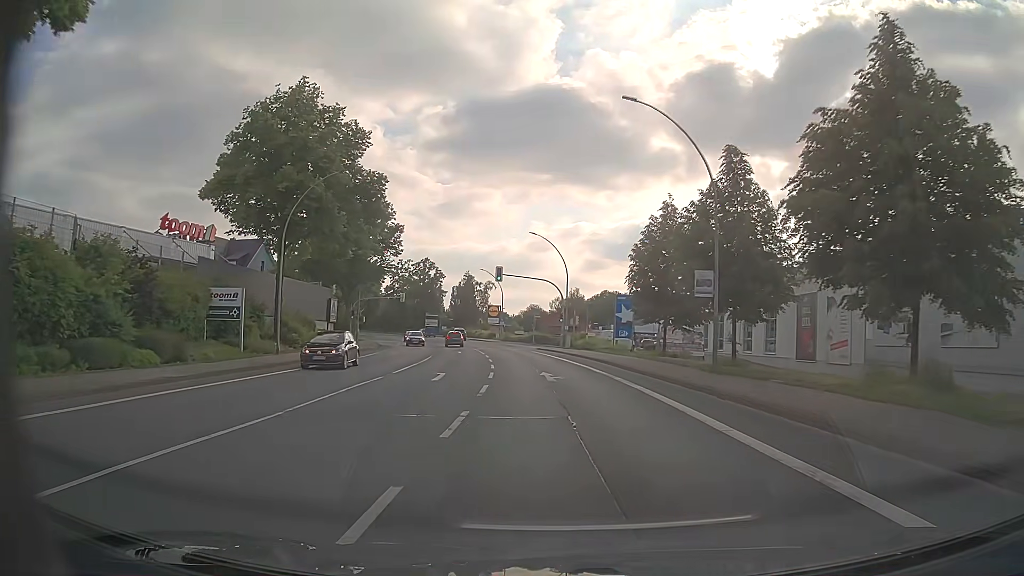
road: primary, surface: asphalt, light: Day
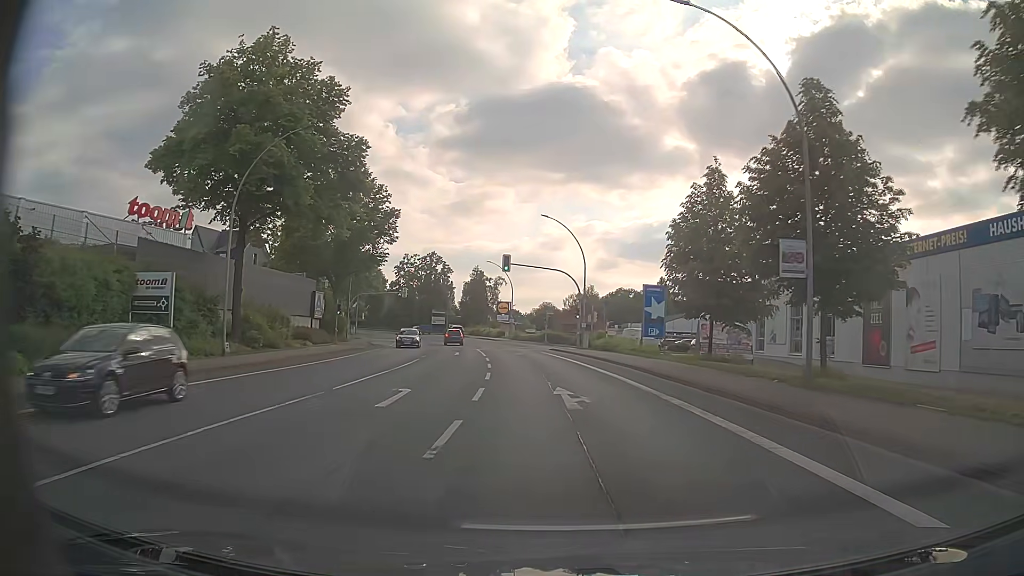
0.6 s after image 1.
(-0.1, +7.9) m; -1°
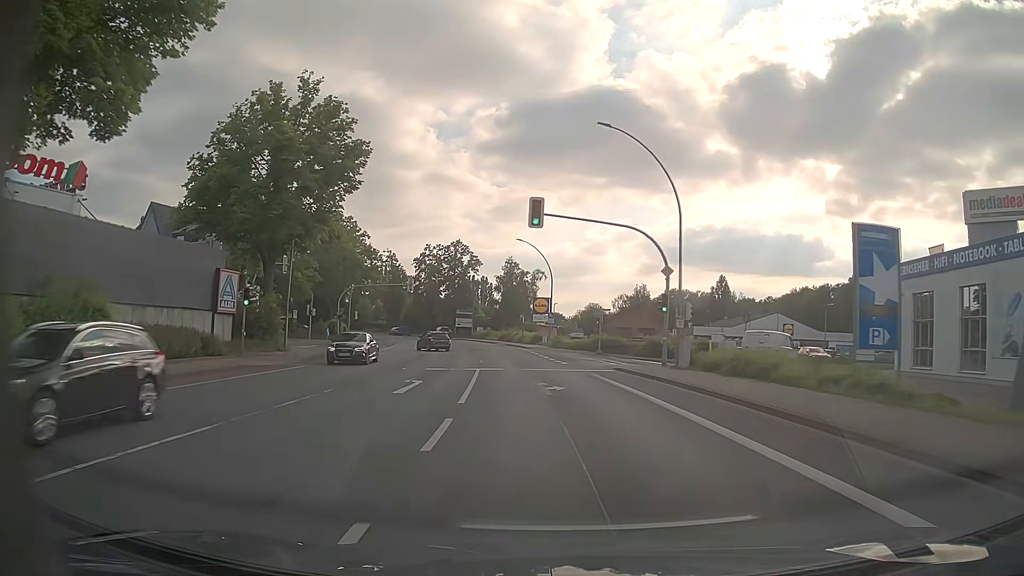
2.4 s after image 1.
(-0.7, +23.7) m; -4°
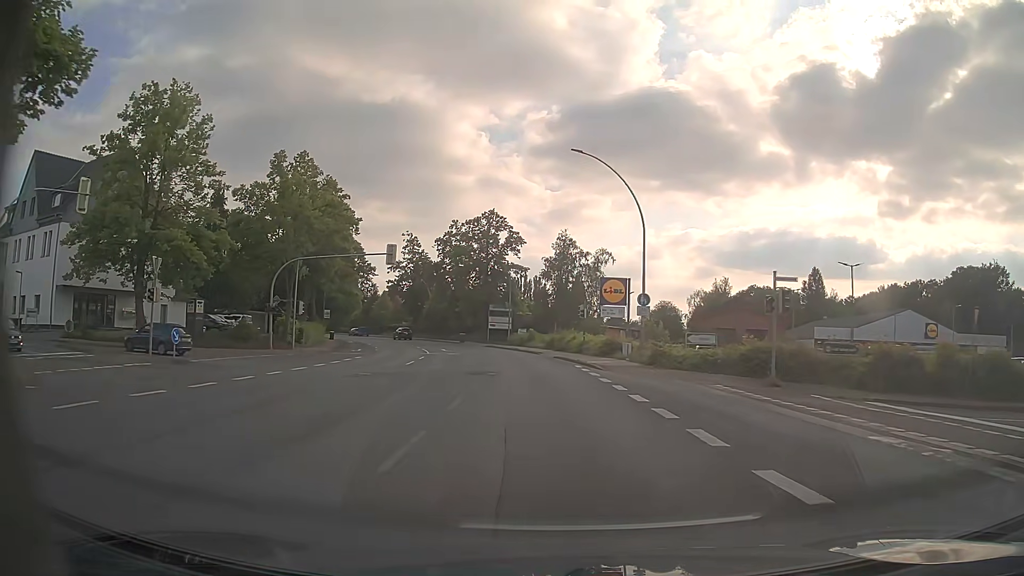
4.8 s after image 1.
(-1.1, +31.6) m; -4°
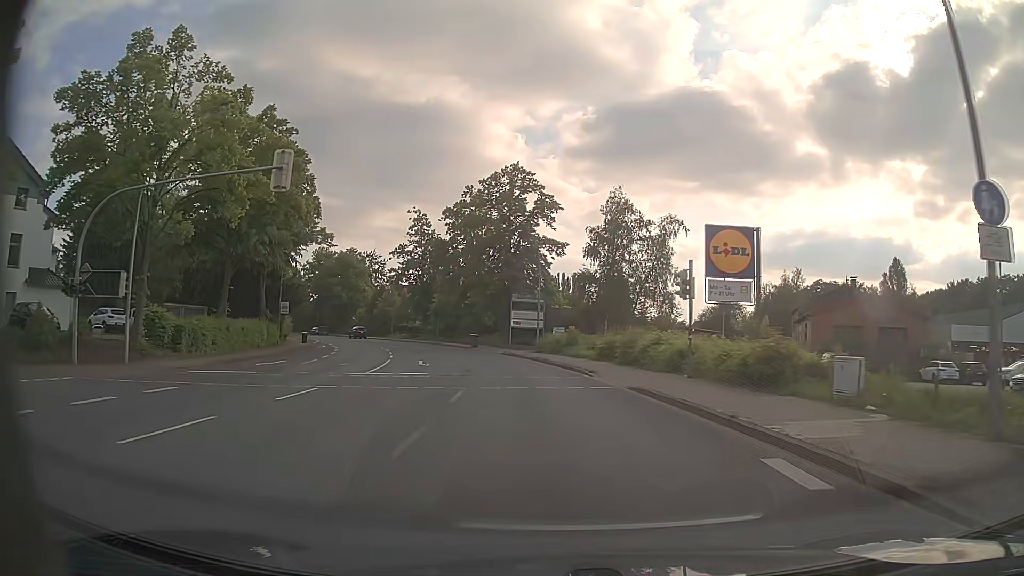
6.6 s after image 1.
(-0.6, +23.7) m; -3°
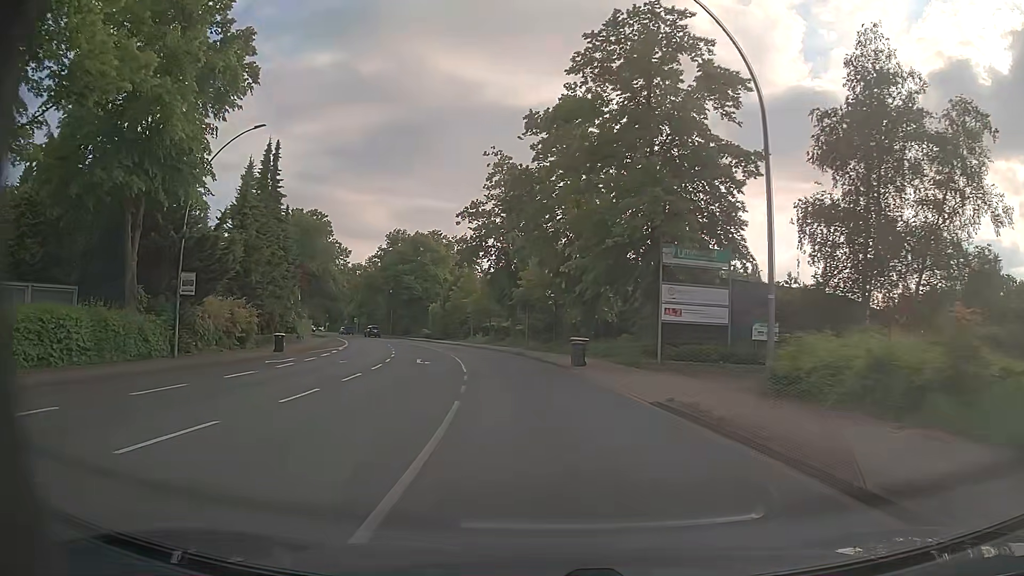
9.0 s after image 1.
(-2.5, +31.4) m; -10°
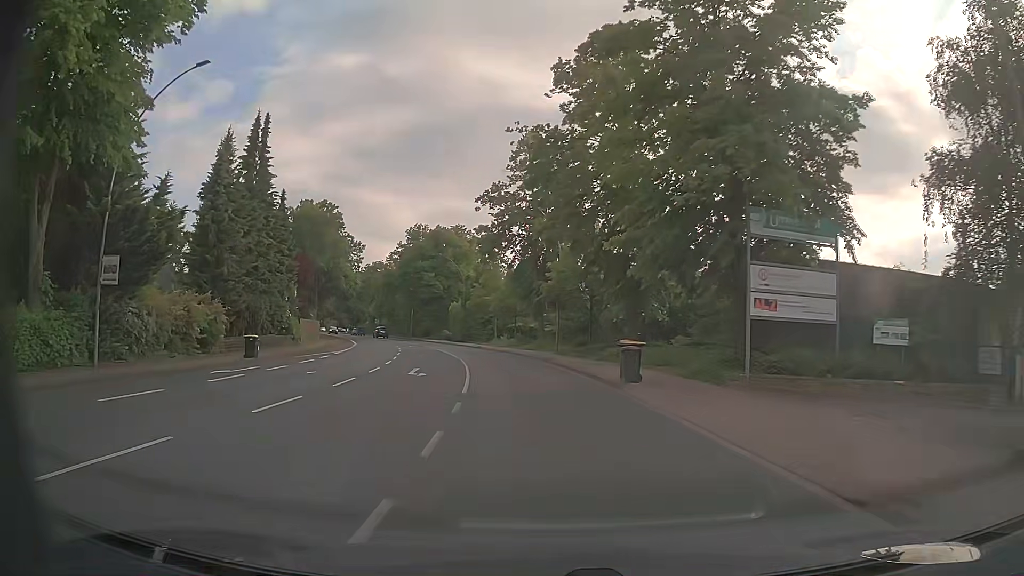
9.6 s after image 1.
(-0.1, +7.9) m; -2°
(0, +10) (-1, +20) (-2, +30) (-4, +40) (-6, +50) (-9, +59) (-12, +69) (-15, +78) (-18, +88) (-22, +97) m
